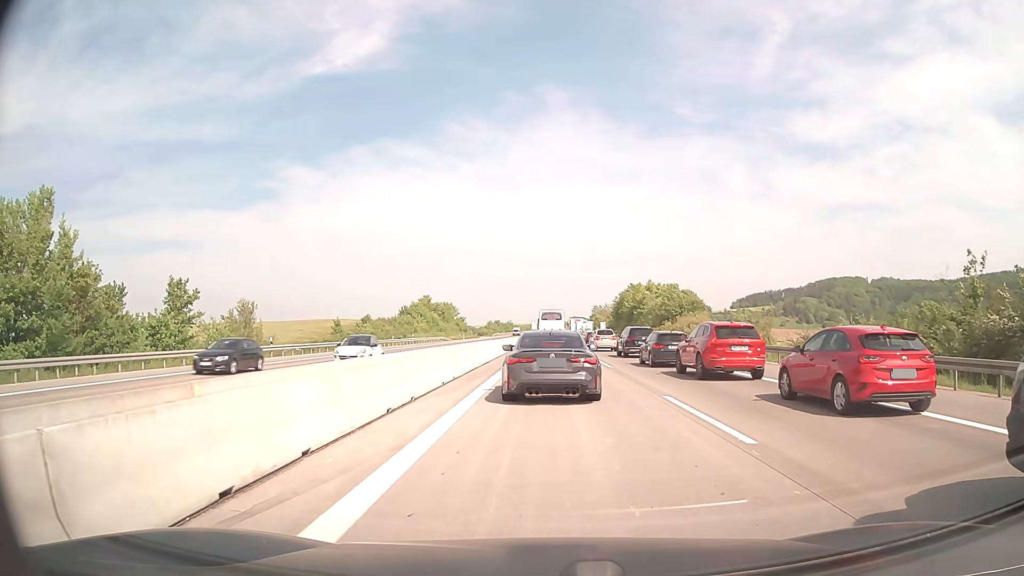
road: motorway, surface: concrete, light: Day
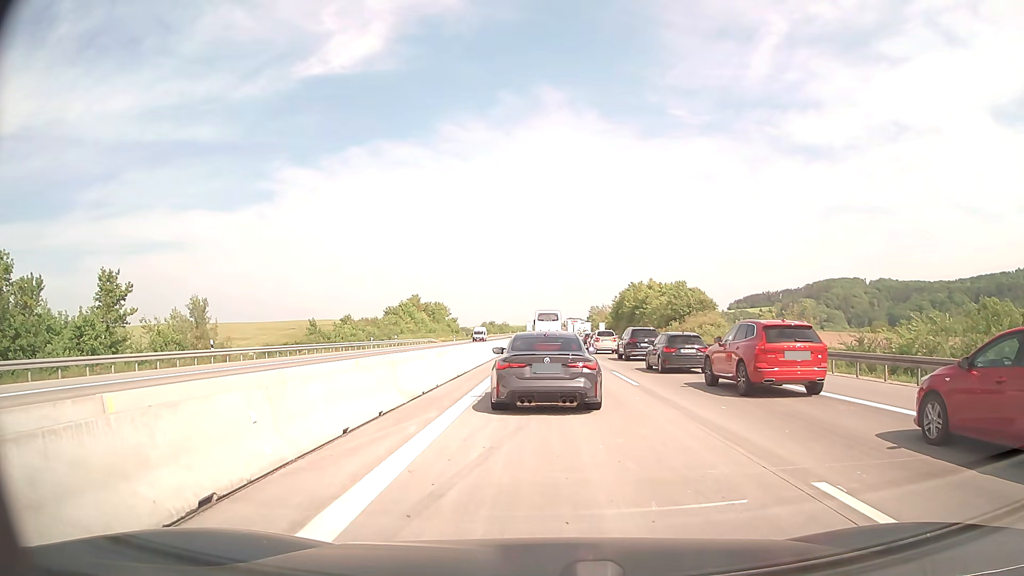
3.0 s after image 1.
(0.0, +8.2) m; -1°
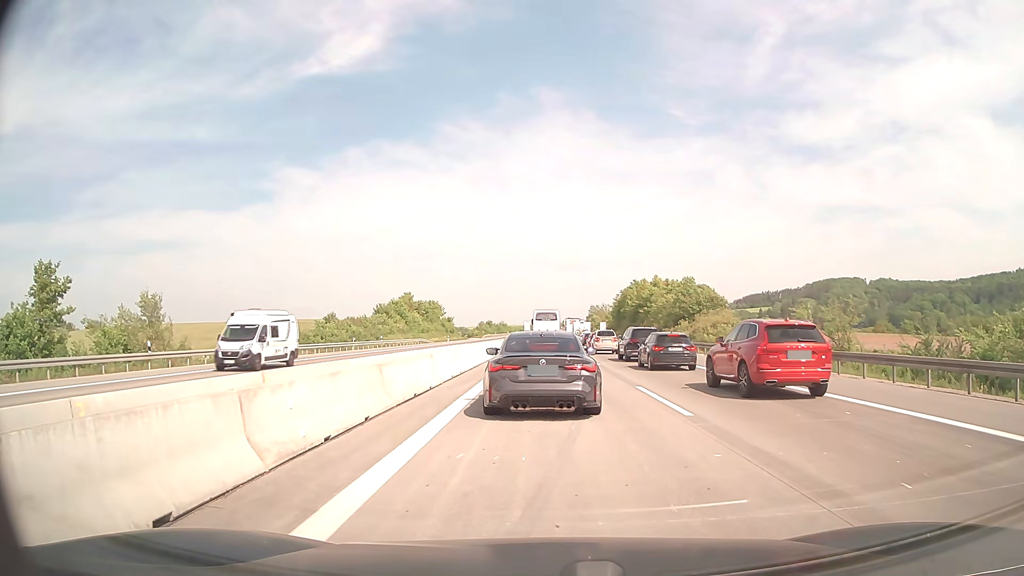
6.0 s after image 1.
(+0.1, +6.6) m; +1°
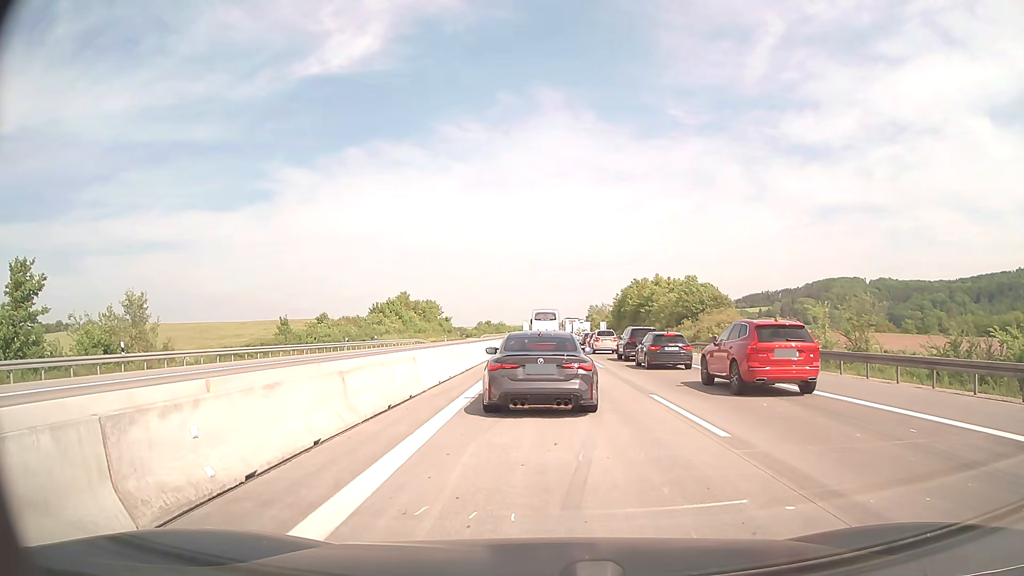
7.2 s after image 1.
(0.0, +2.3) m; 0°
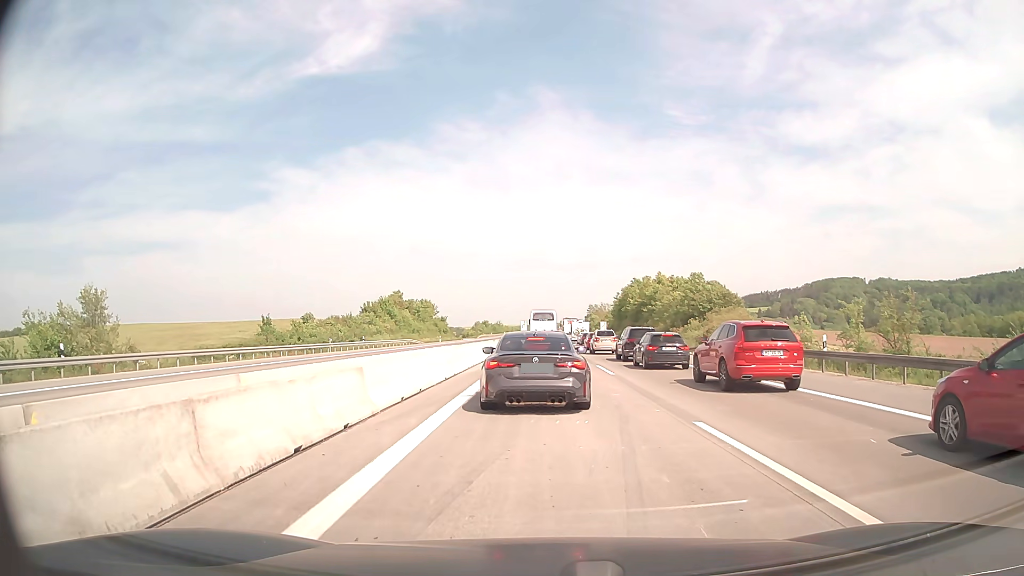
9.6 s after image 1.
(0.0, +4.6) m; 0°
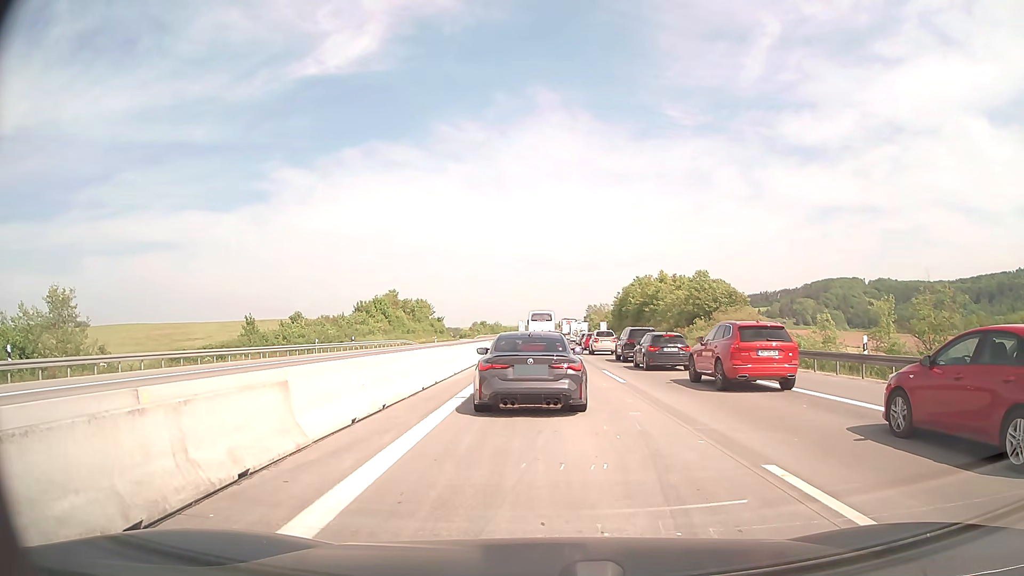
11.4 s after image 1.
(0.0, +3.4) m; 0°
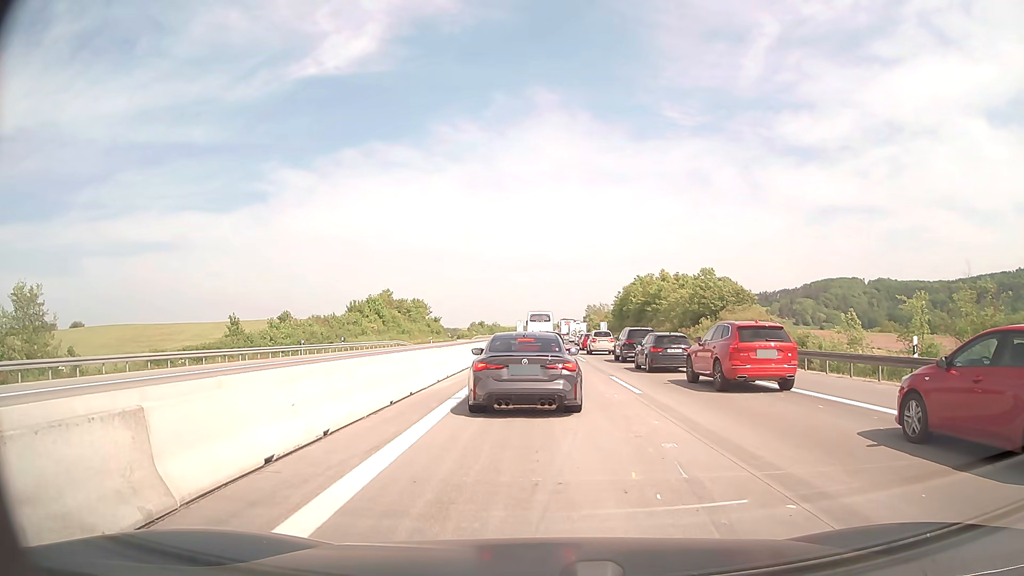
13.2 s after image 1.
(0.0, +3.2) m; 0°
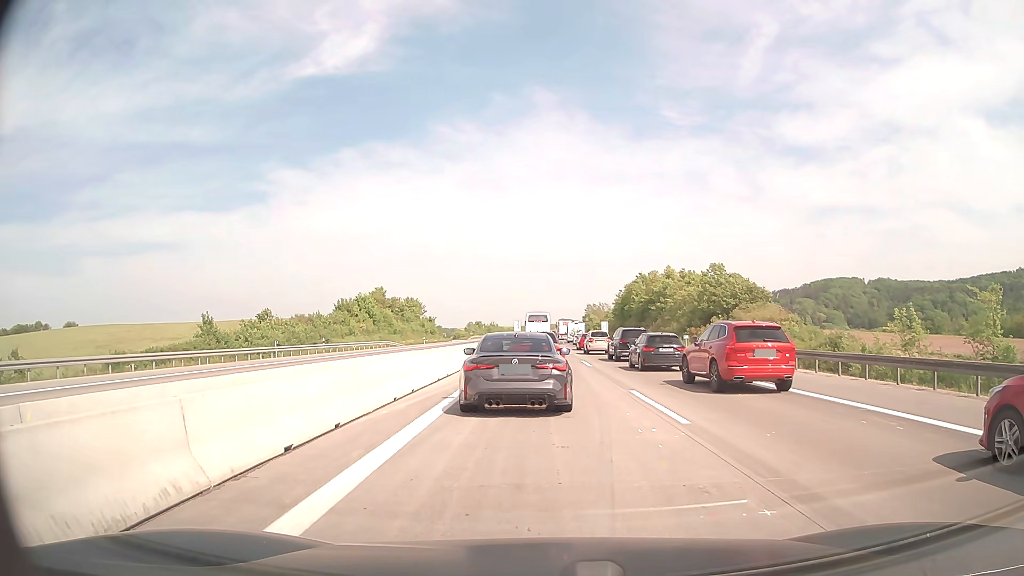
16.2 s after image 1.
(0.0, +5.3) m; -1°
(0, +10) (0, +20) (0, +30) (0, +40) (0, +50) (0, +60) (0, +70) (+1, +80) (+1, +90) (+1, +100) m
